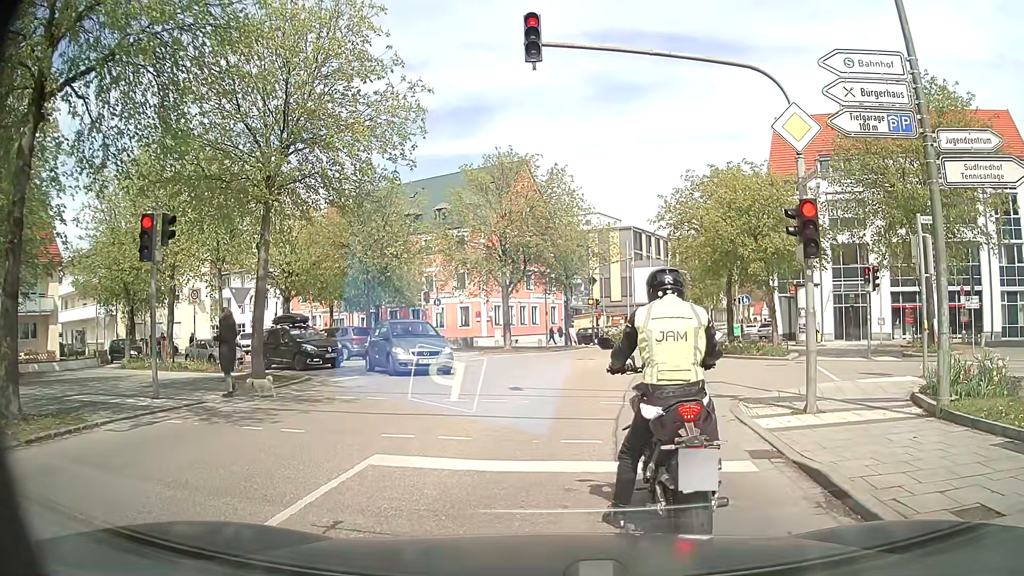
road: secondary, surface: asphalt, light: Day
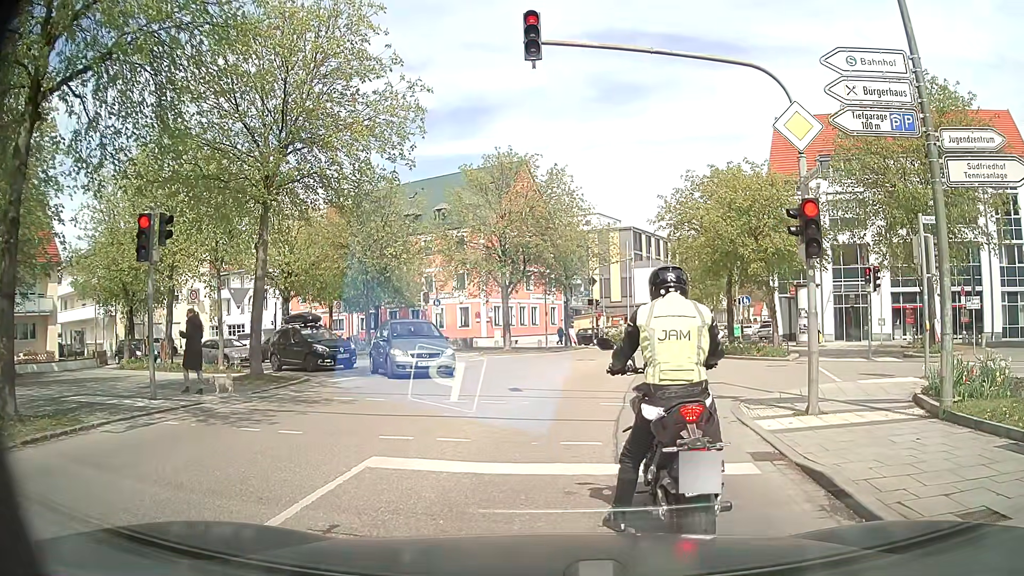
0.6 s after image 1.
(0.0, +0.1) m; 0°
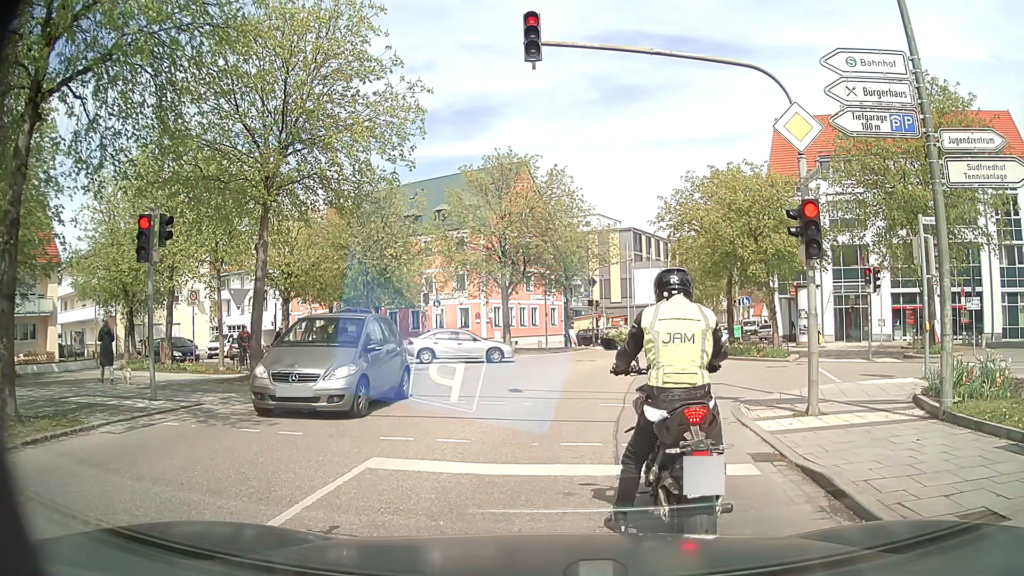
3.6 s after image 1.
(0.0, +0.1) m; 0°
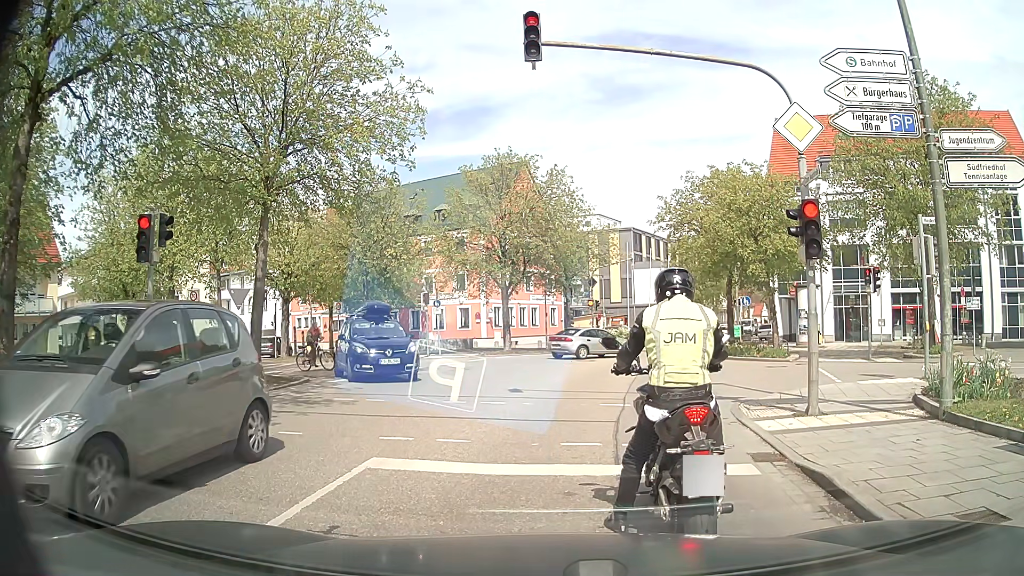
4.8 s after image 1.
(0.0, 0.0) m; 0°
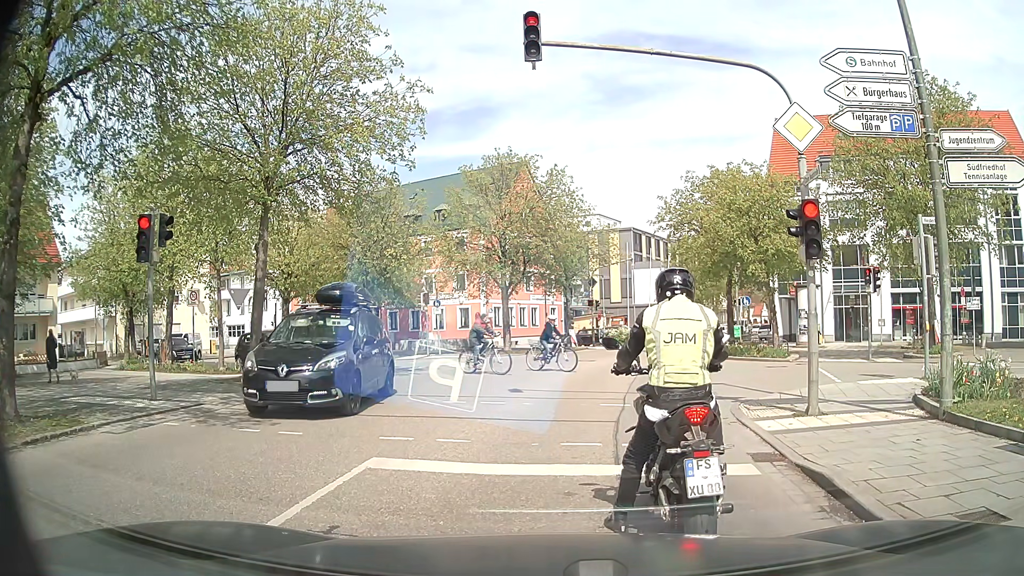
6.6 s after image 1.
(0.0, 0.0) m; 0°
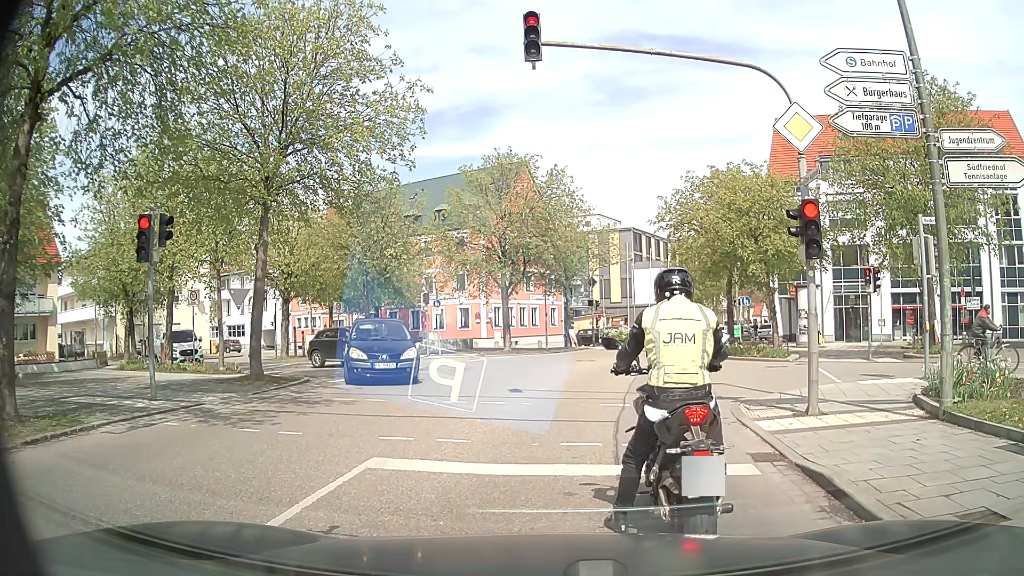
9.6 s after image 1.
(0.0, 0.0) m; 0°
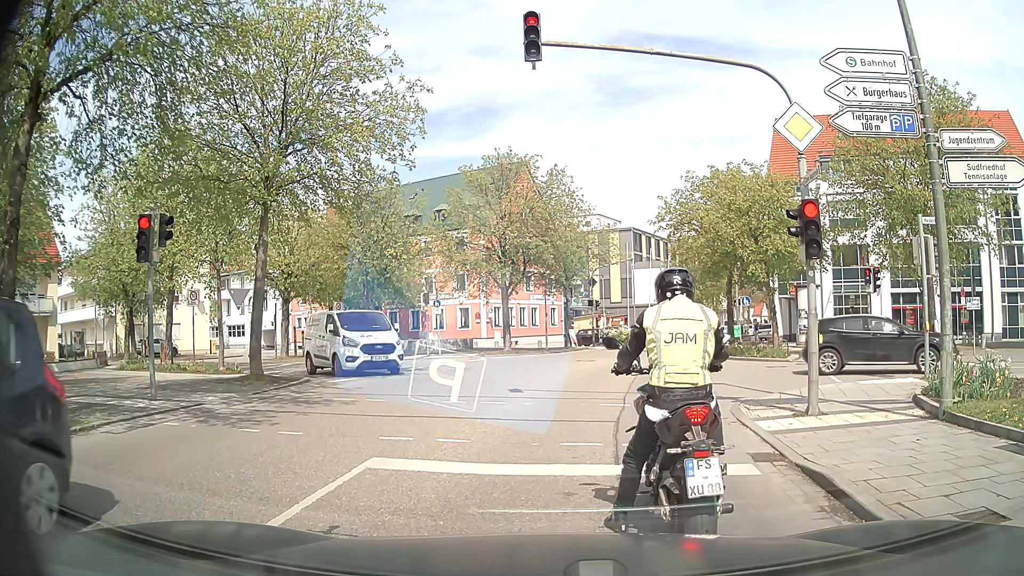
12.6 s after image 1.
(0.0, 0.0) m; 0°
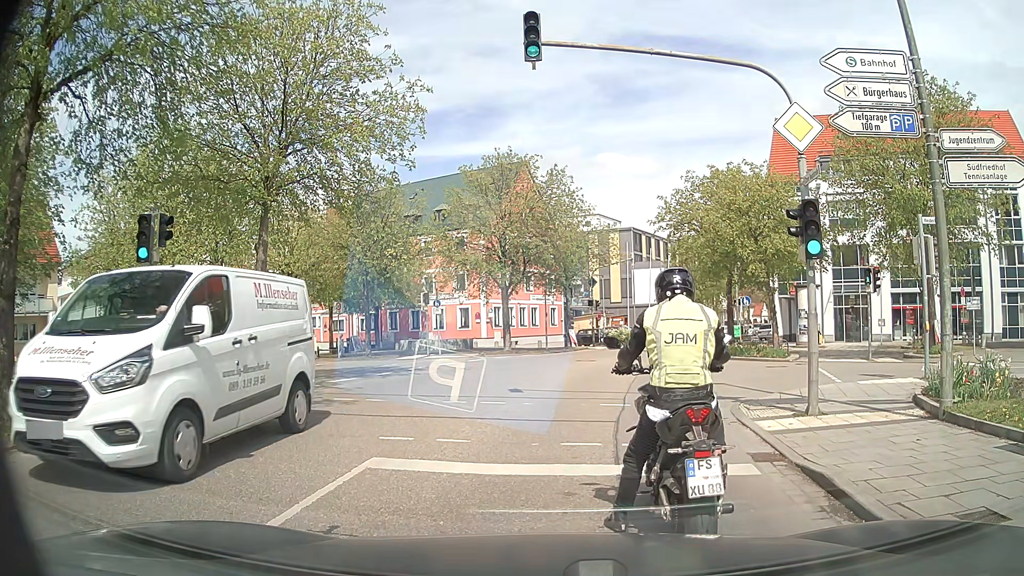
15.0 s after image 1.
(0.0, 0.0) m; 0°
